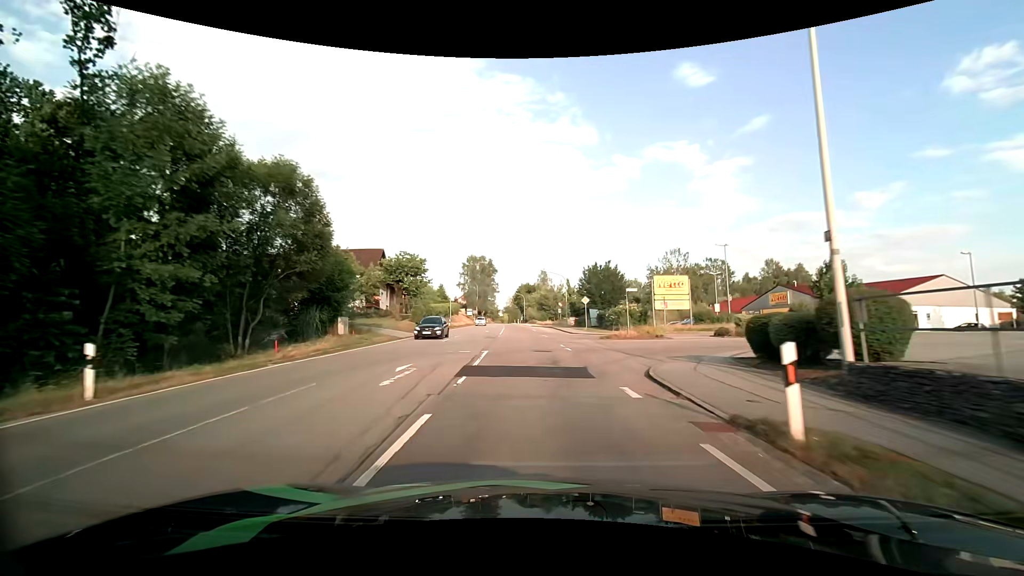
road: tertiary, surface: asphalt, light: Day
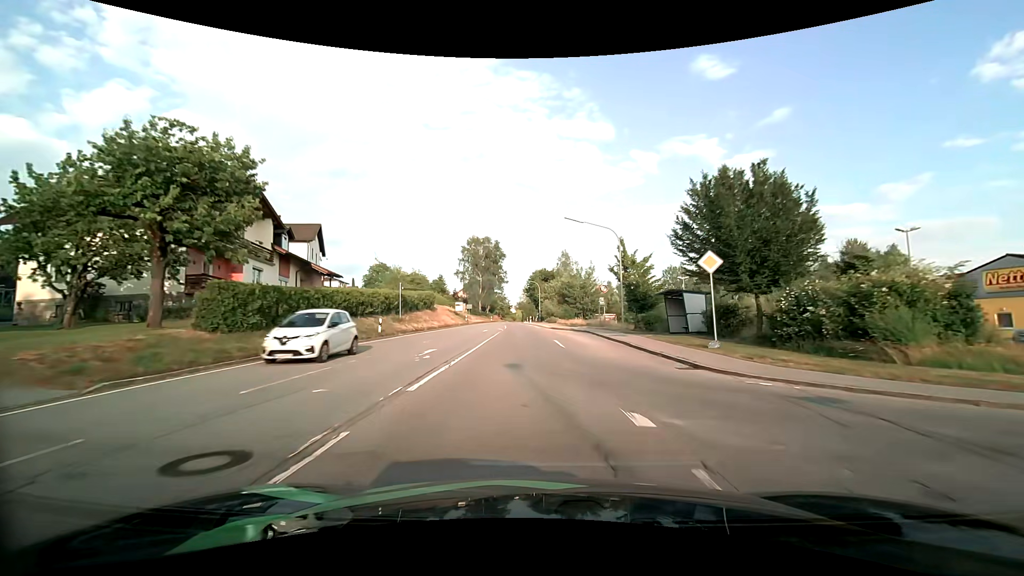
(-0.6, +33.2) m; -2°
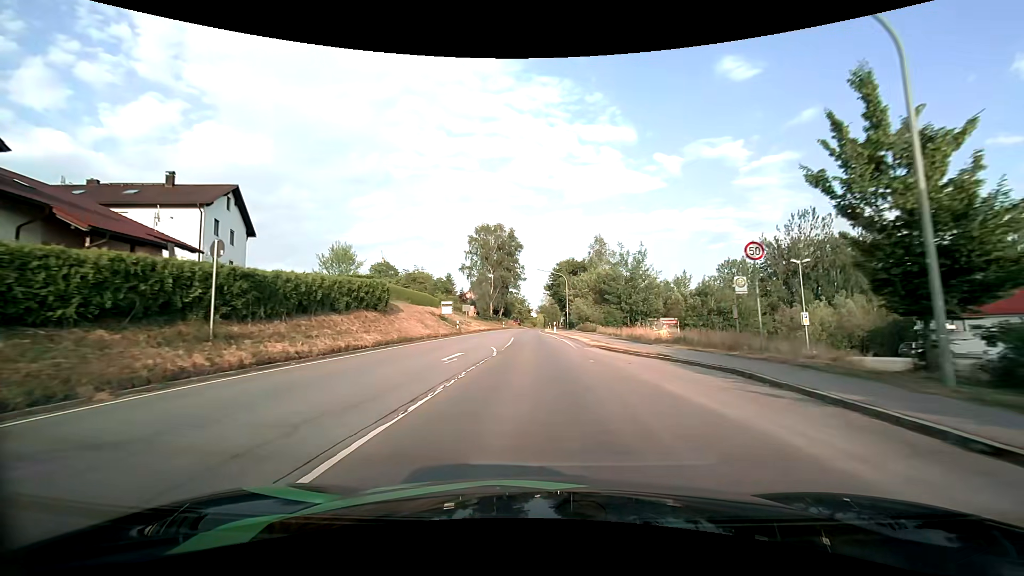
(-0.6, +24.4) m; -2°
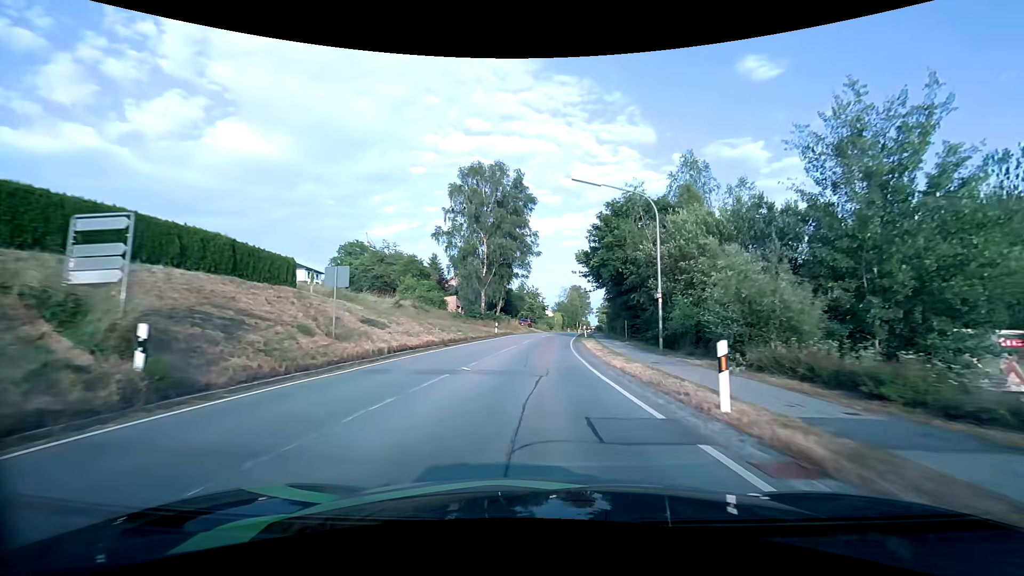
(-1.2, +39.6) m; -2°
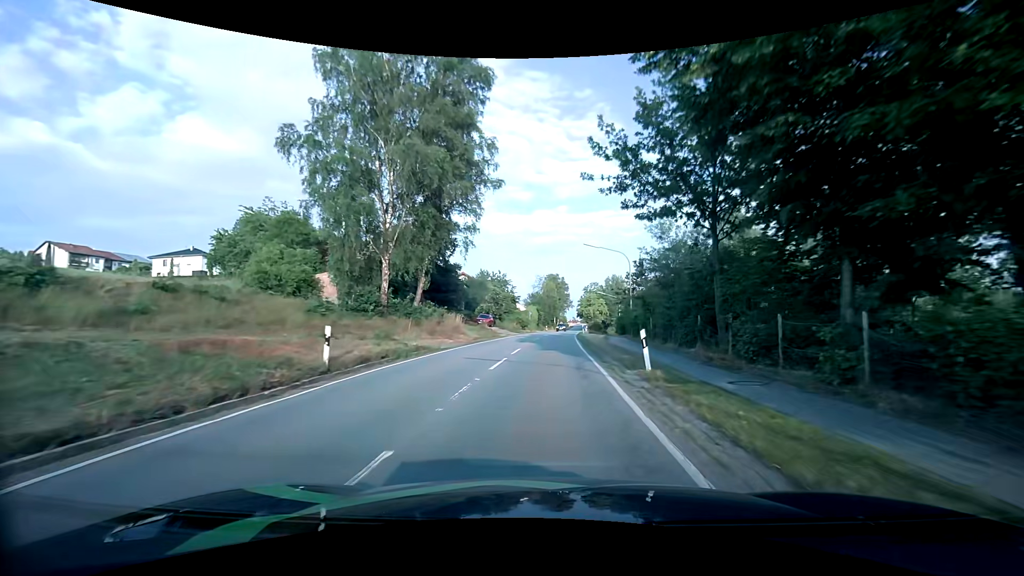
(+0.8, +31.9) m; +4°
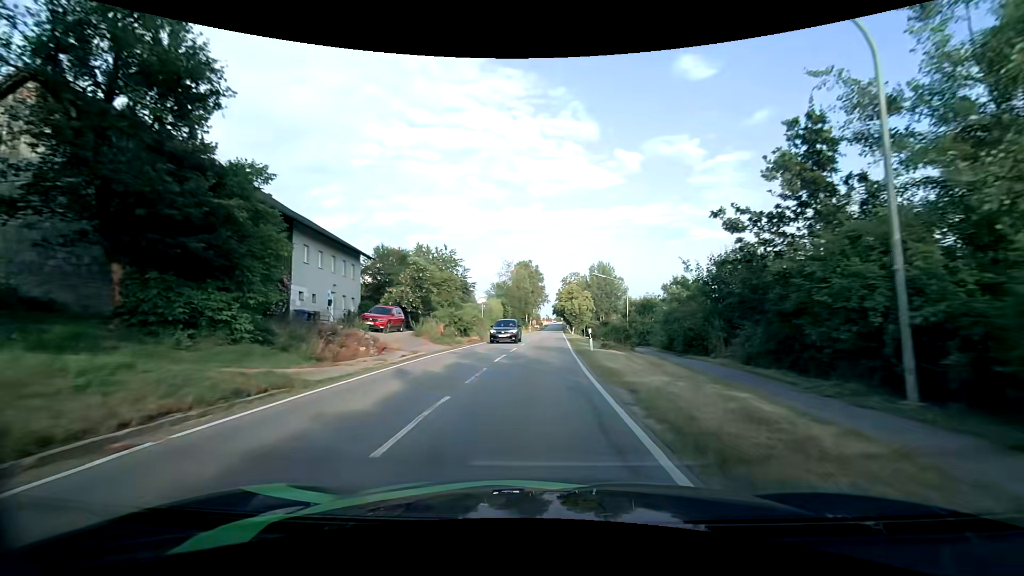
(+1.0, +32.3) m; +3°
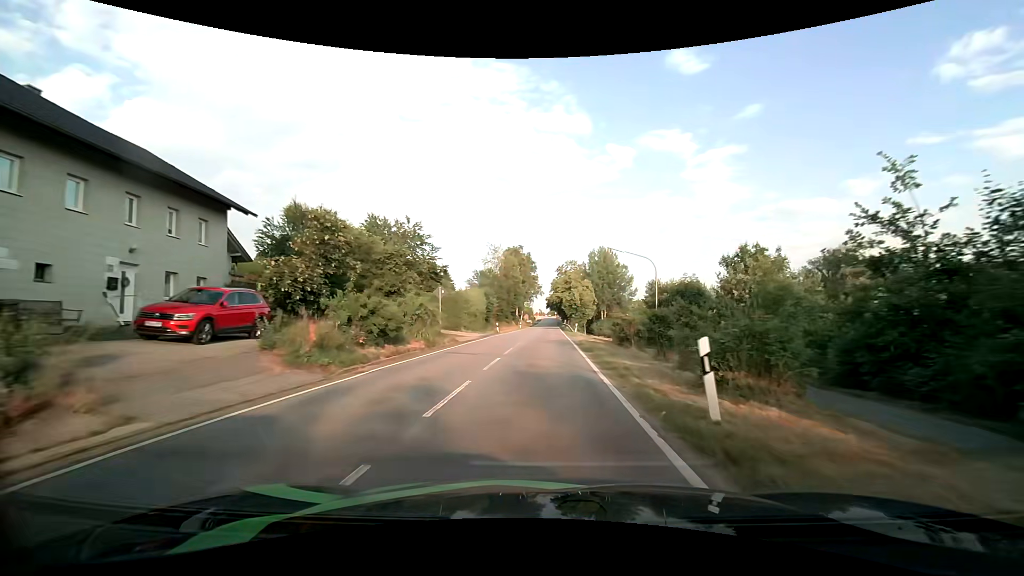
(+0.2, +16.3) m; +1°
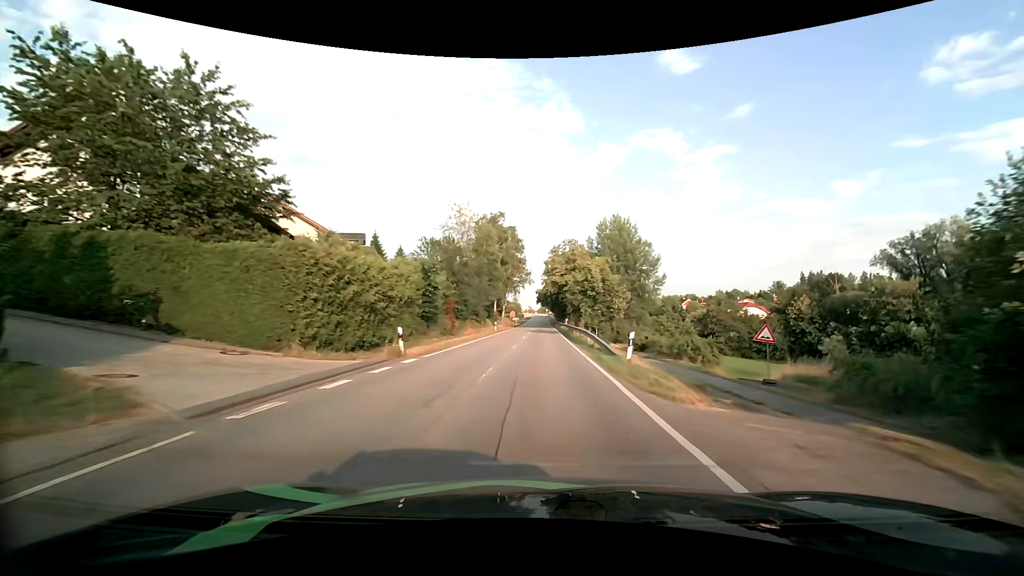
(+0.5, +32.5) m; +1°
(0, +10) (0, +20) (0, +30) (0, +40) (0, +50) (0, +60) (0, +70) (+1, +80) (+1, +90) (+1, +100) m
